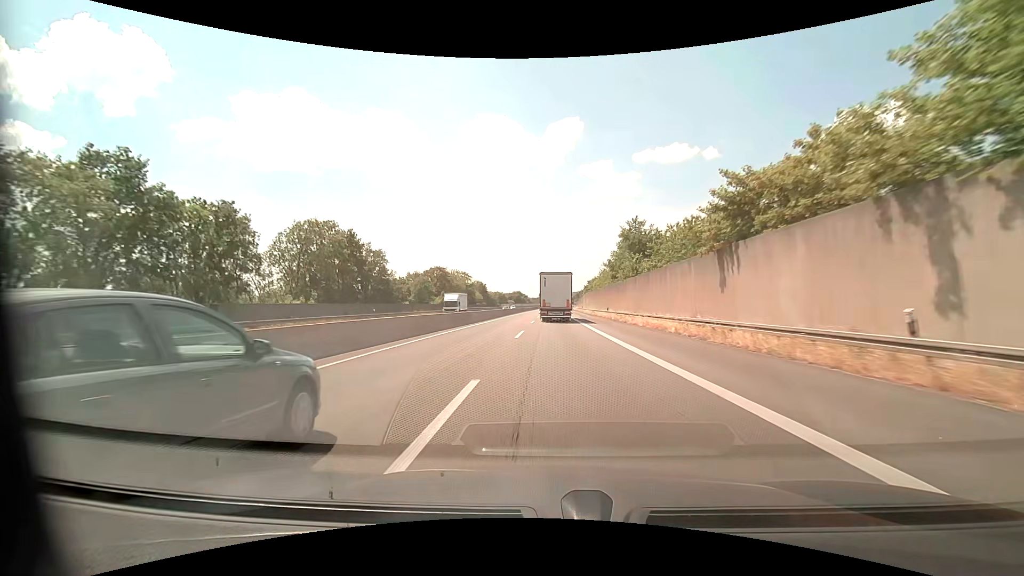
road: motorway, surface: asphalt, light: Day
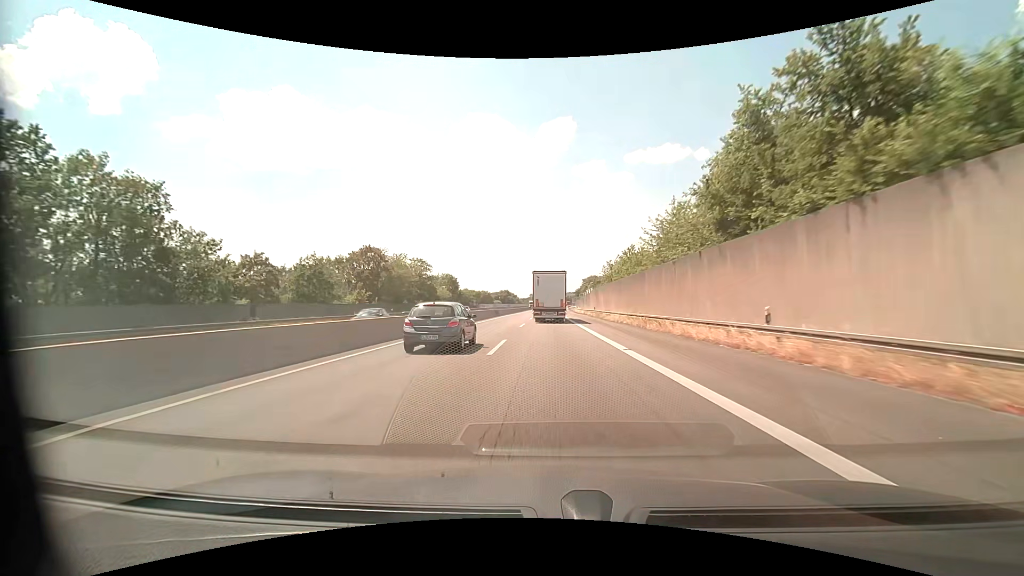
(+0.4, +43.0) m; +1°
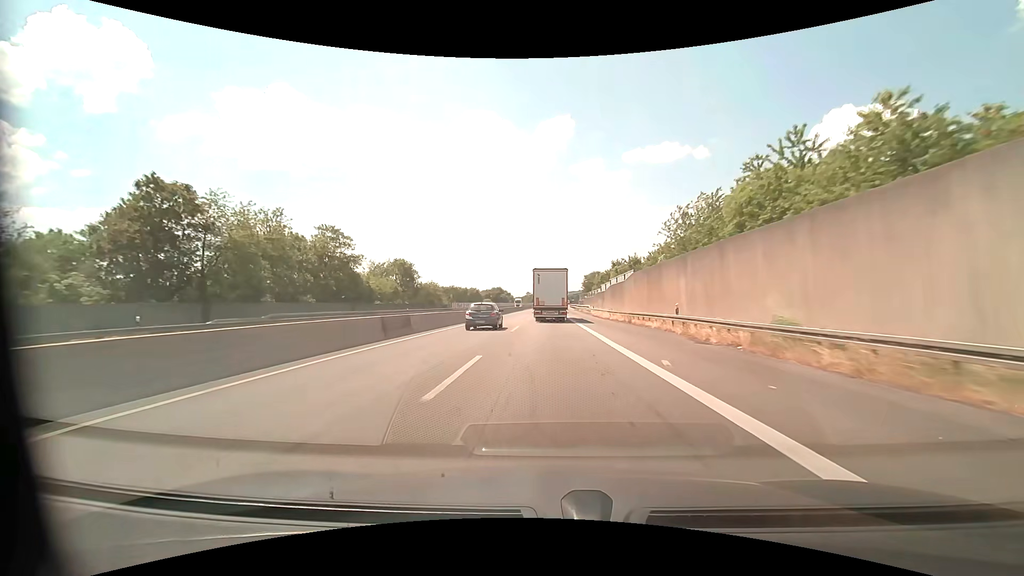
(+0.2, +42.5) m; 0°
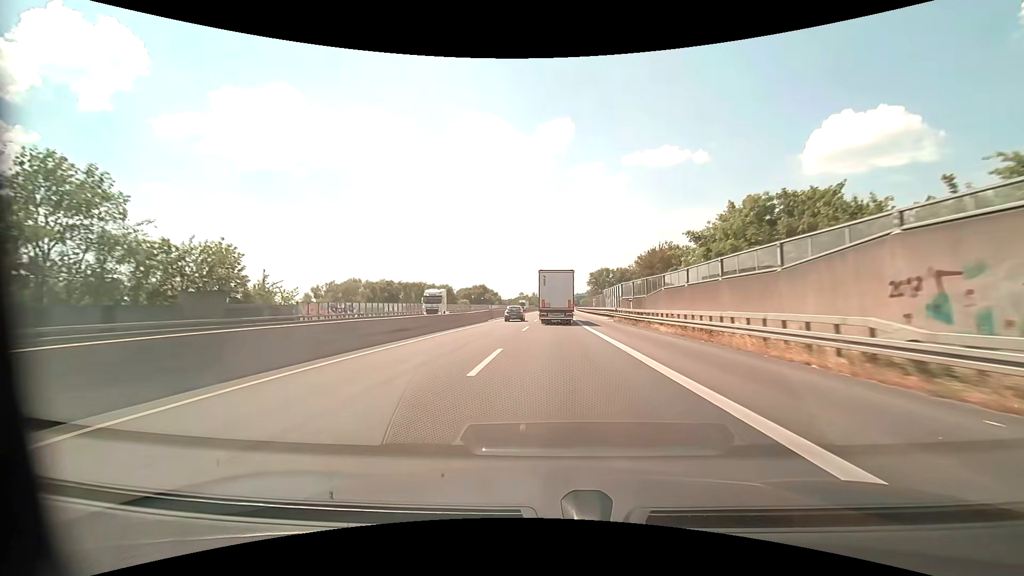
(+0.2, +69.8) m; 0°
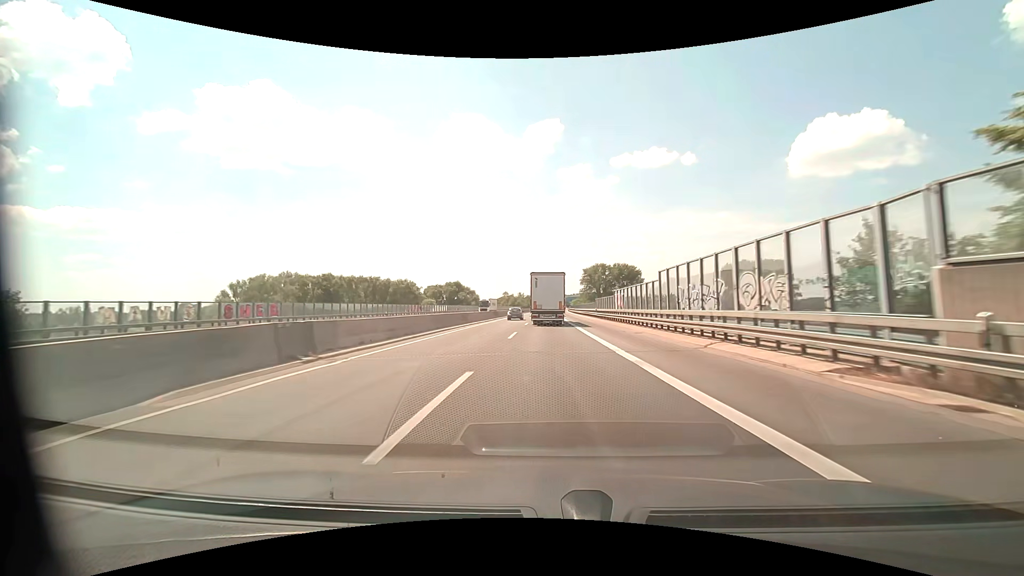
(+0.5, +41.2) m; +1°
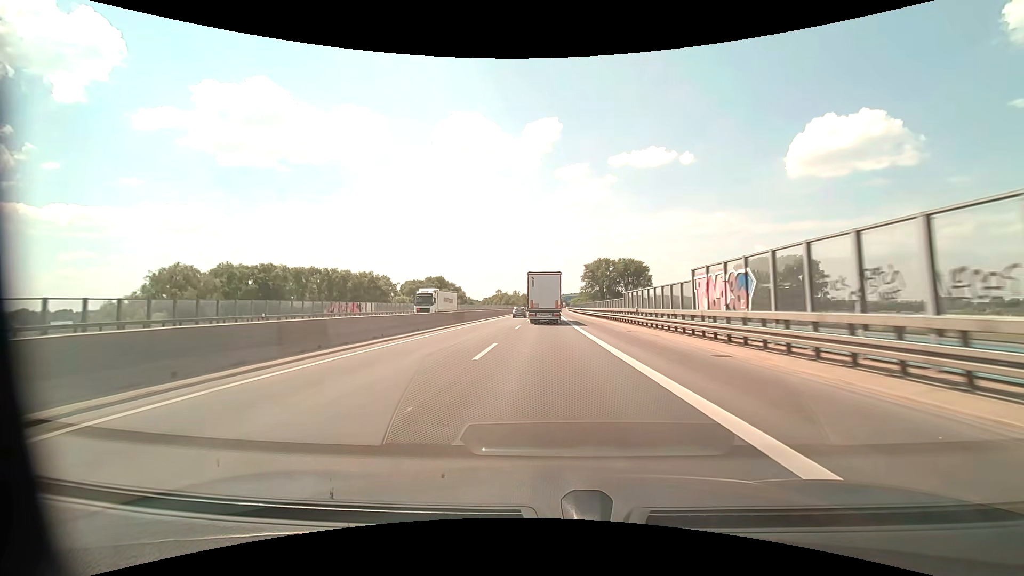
(+0.1, +28.0) m; 0°
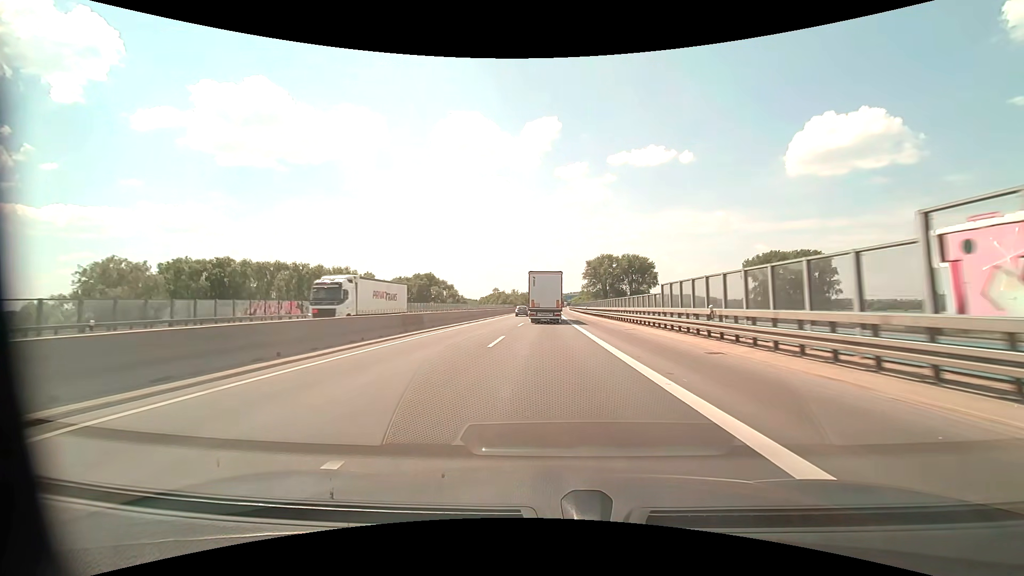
(0.0, +14.3) m; 0°
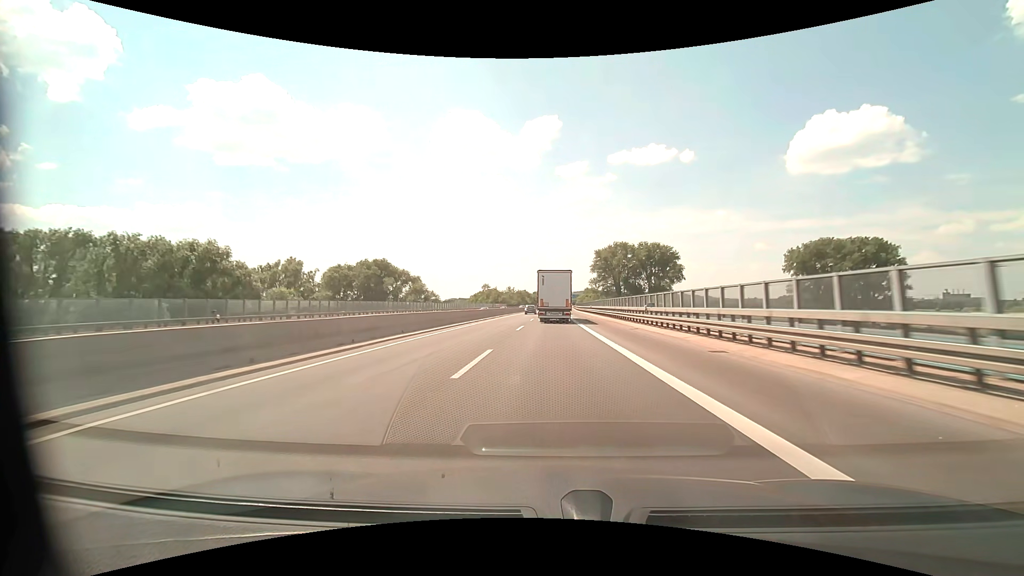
(0.0, +43.6) m; 0°
